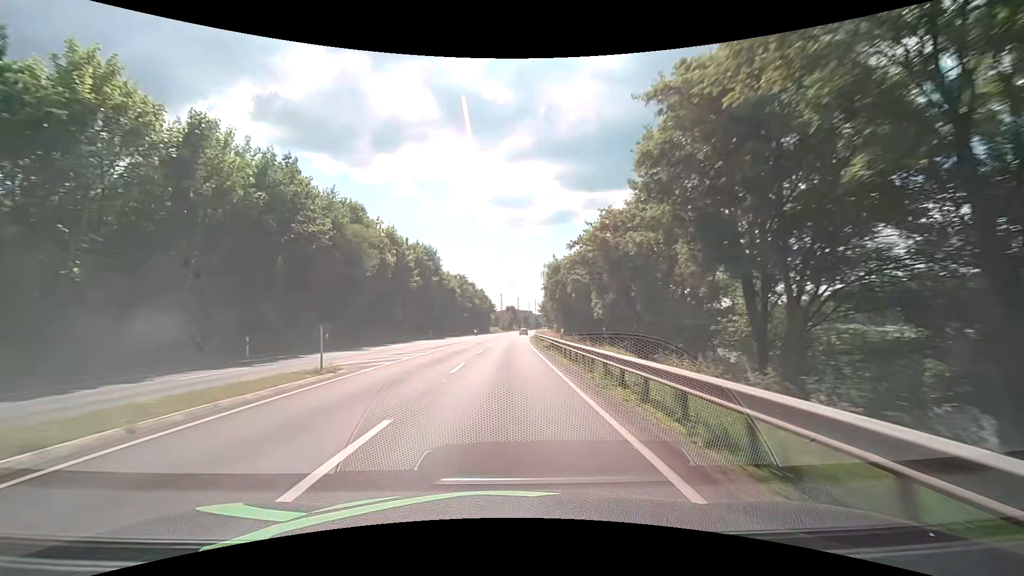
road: primary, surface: asphalt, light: Day
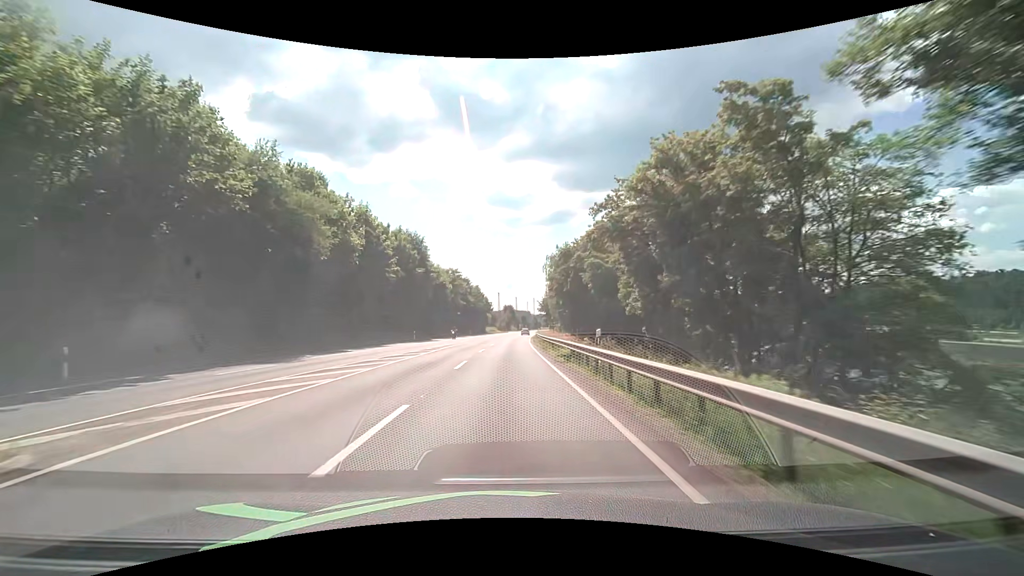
(0.0, +10.7) m; 0°
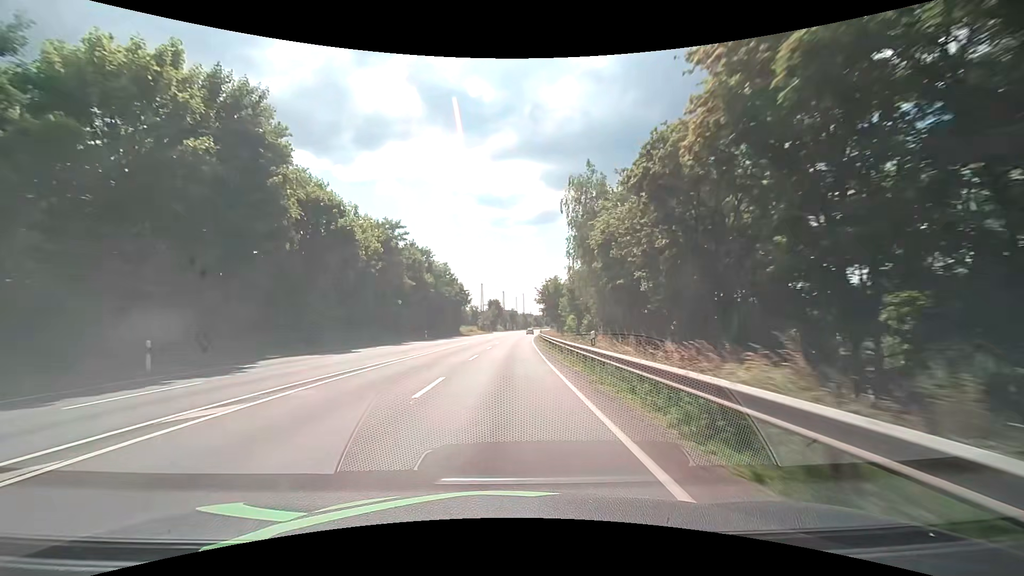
(+0.6, +42.9) m; +1°
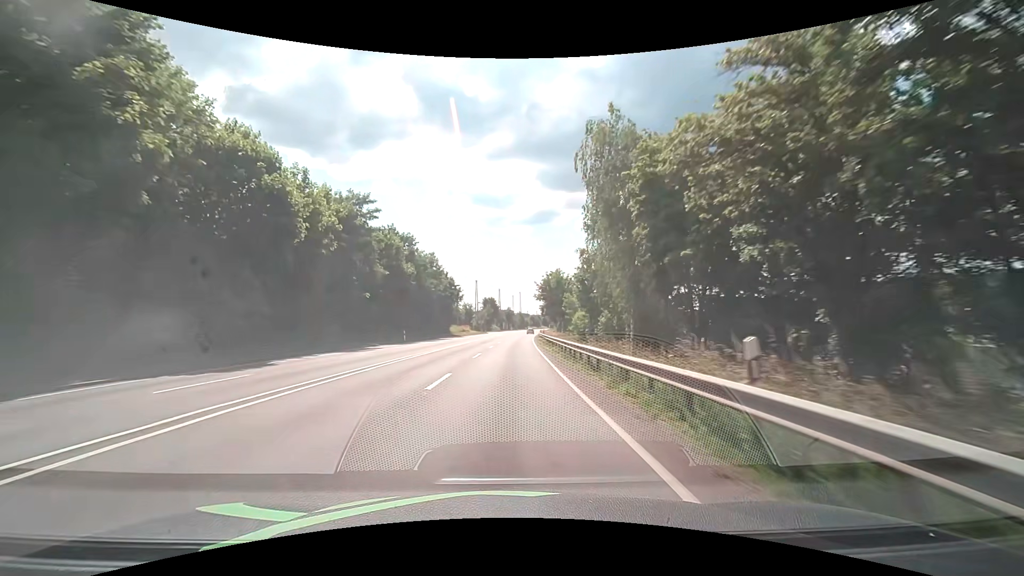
(+0.1, +10.7) m; +1°
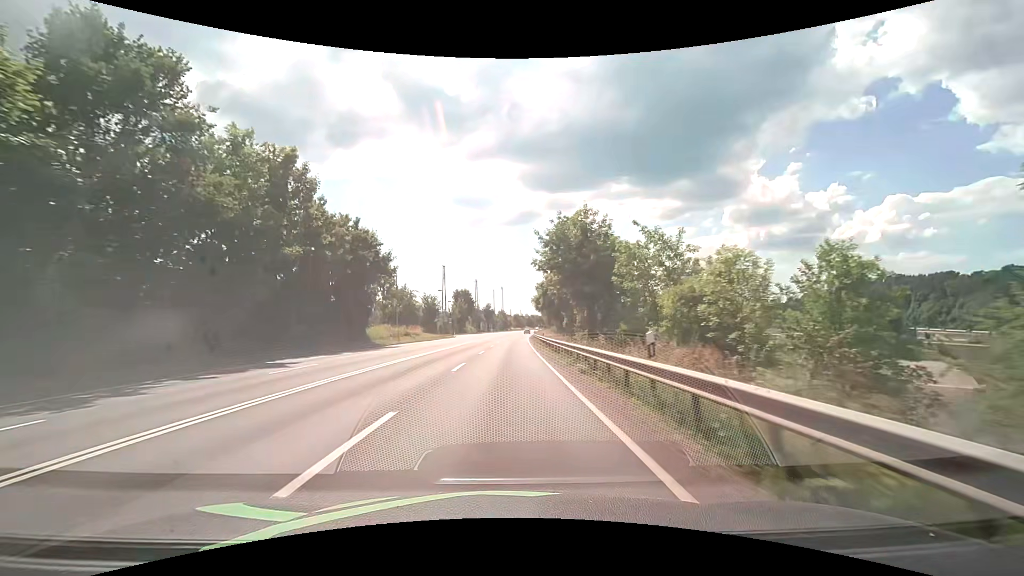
(+0.8, +42.9) m; +2°
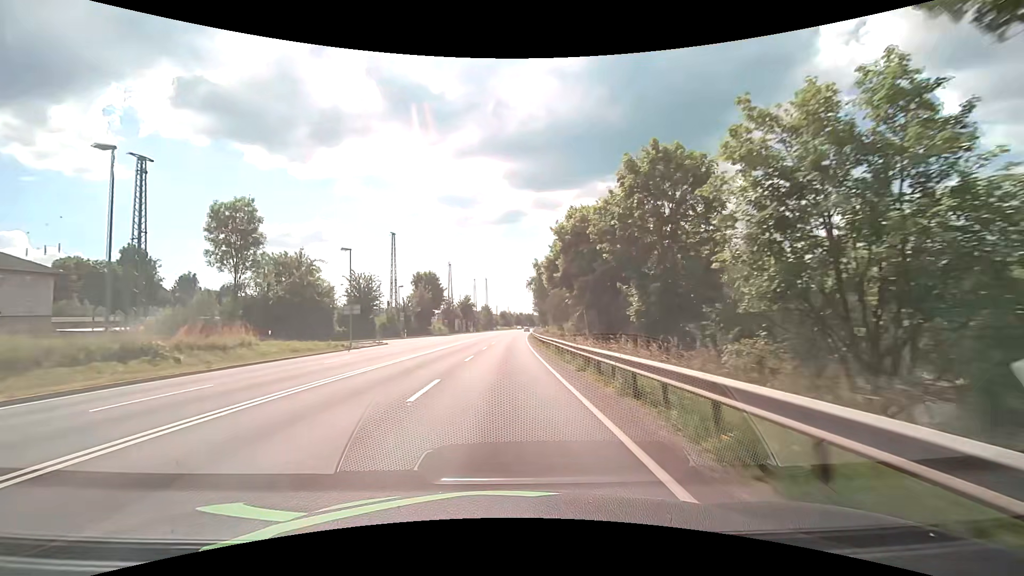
(+0.5, +42.9) m; +2°
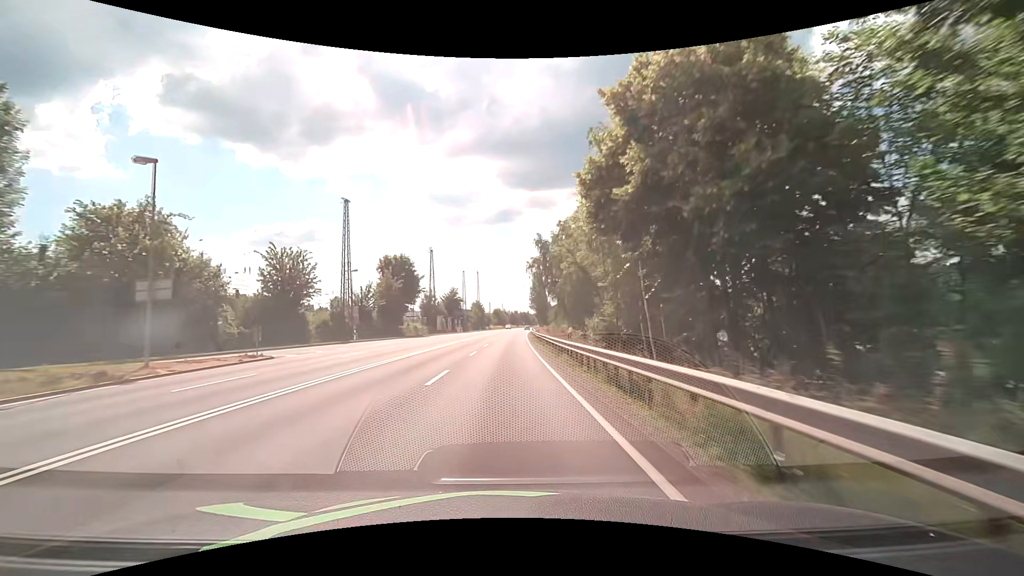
(0.0, +21.5) m; 0°
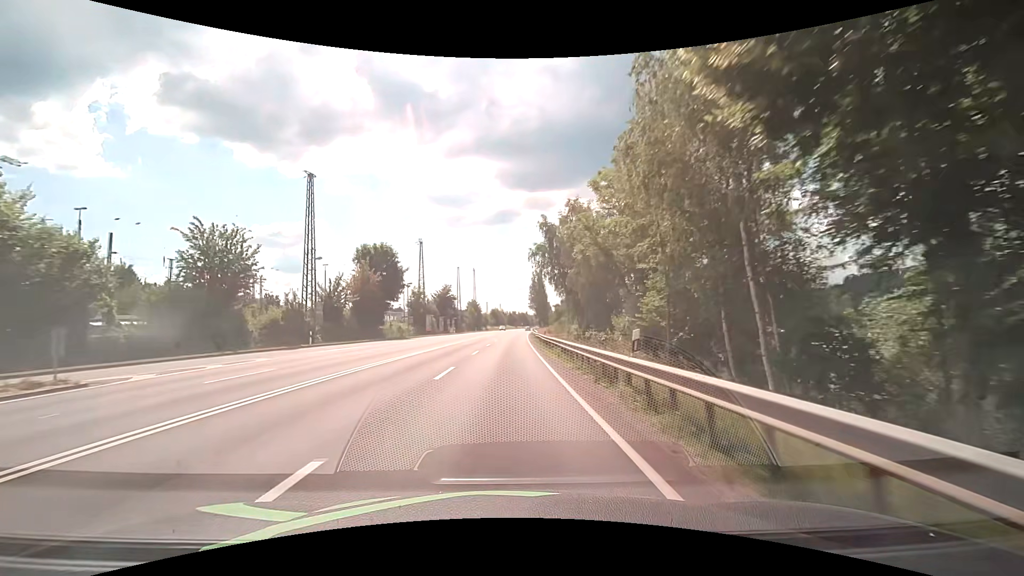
(0.0, +10.7) m; 0°
(0, +10) (0, +20) (0, +30) (0, +40) (+1, +50) (+1, +60) (+1, +70) (+2, +80) (+2, +90) (+3, +100) m
